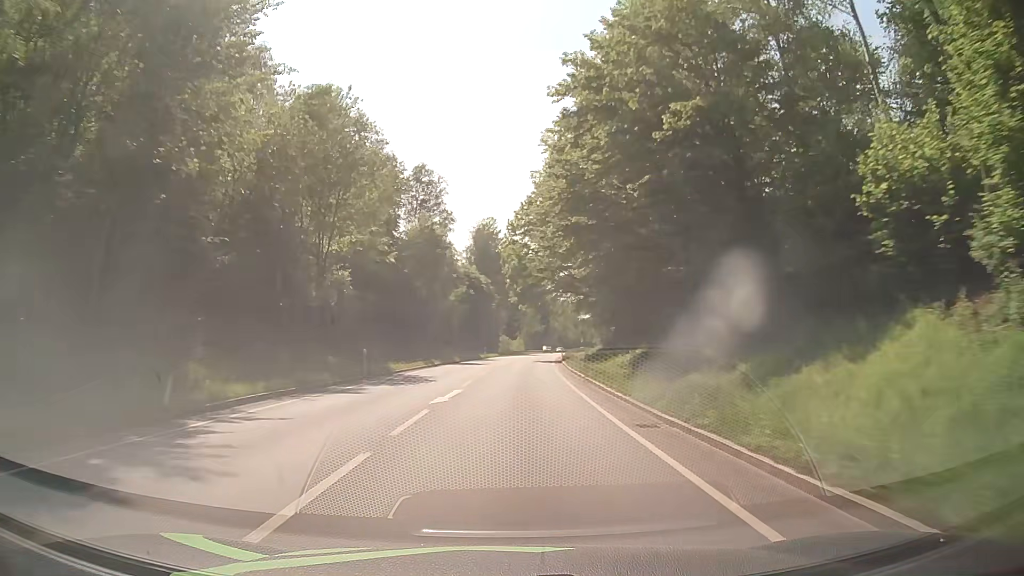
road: primary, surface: asphalt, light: Day
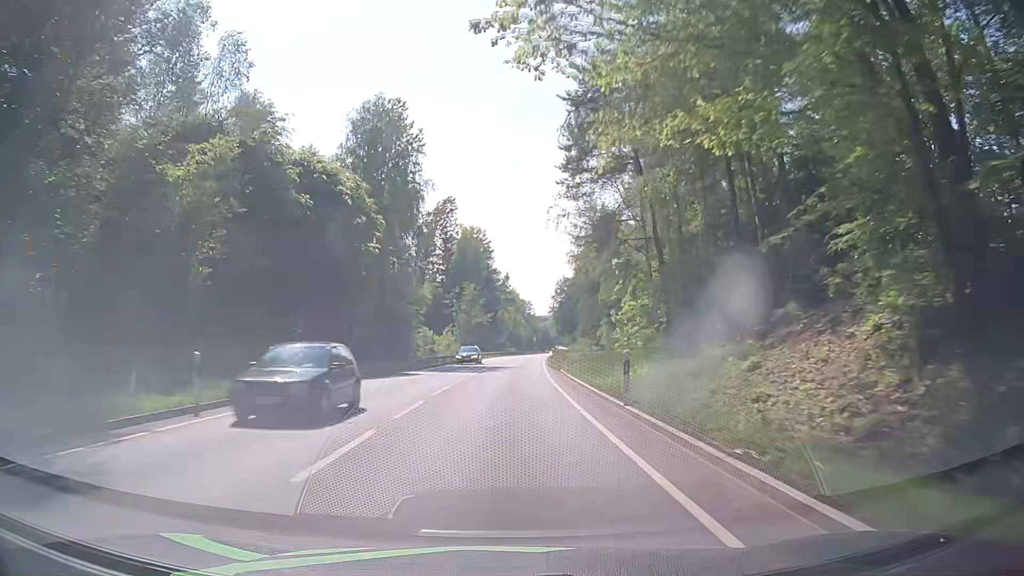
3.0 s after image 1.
(+3.0, +63.3) m; +5°
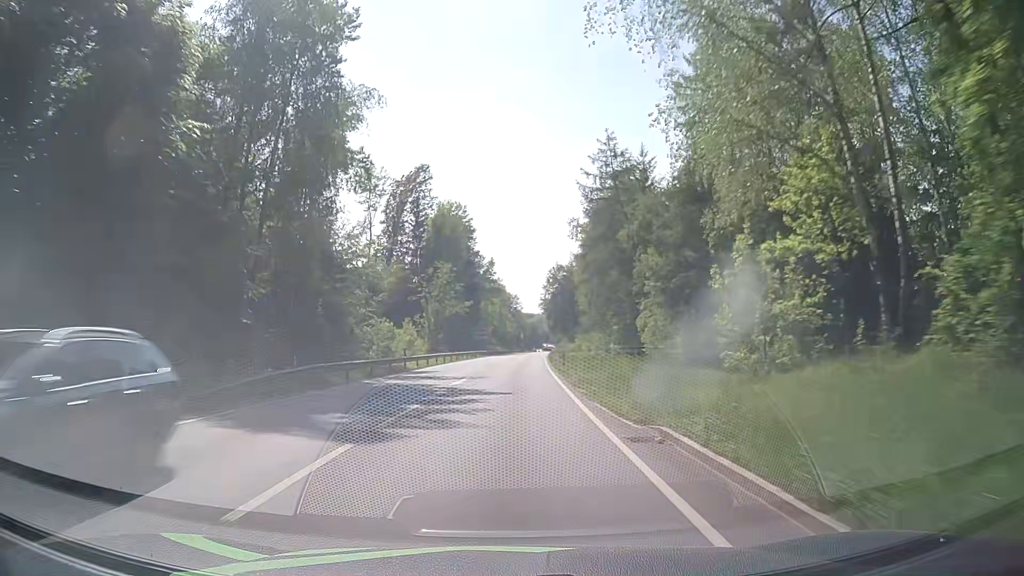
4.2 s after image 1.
(+0.3, +25.3) m; +1°
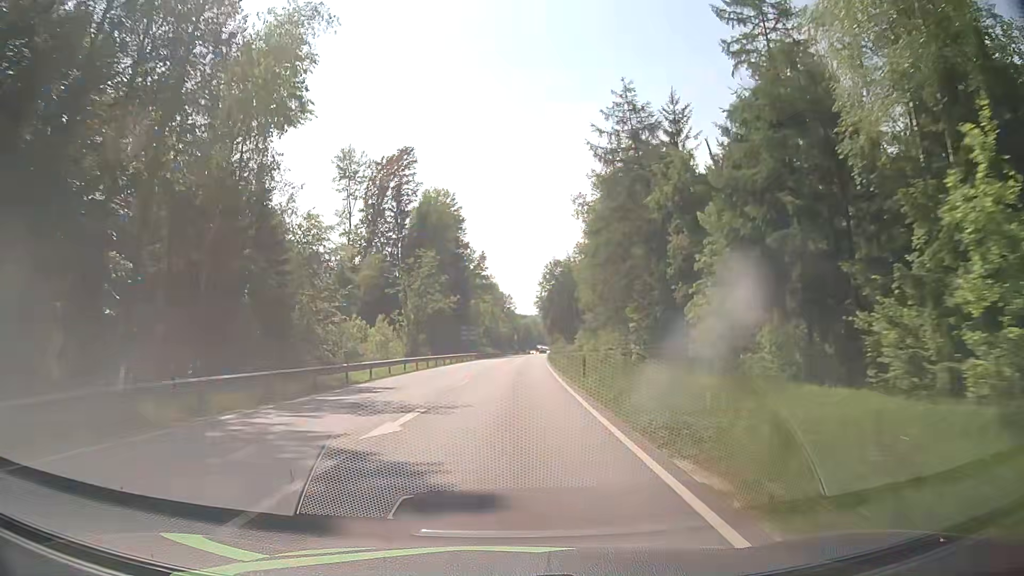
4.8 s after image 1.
(+0.2, +12.7) m; +1°
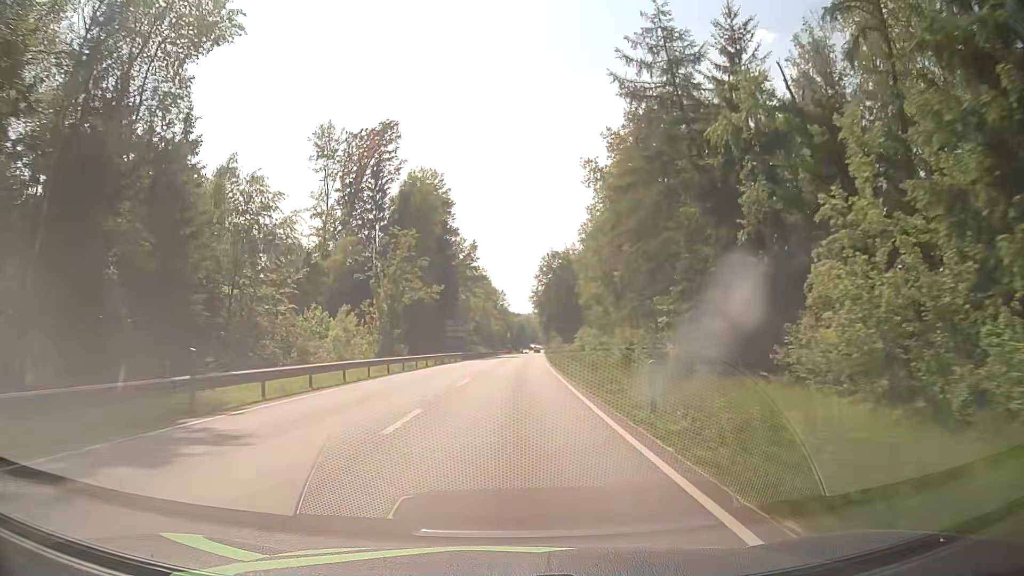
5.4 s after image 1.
(+0.1, +12.7) m; 0°
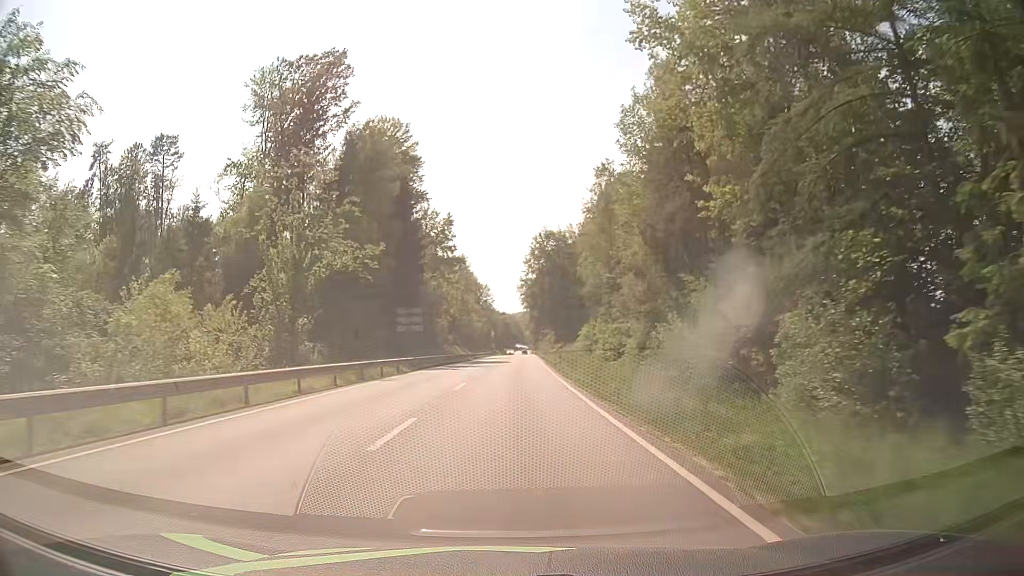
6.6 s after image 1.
(+0.5, +25.4) m; +2°
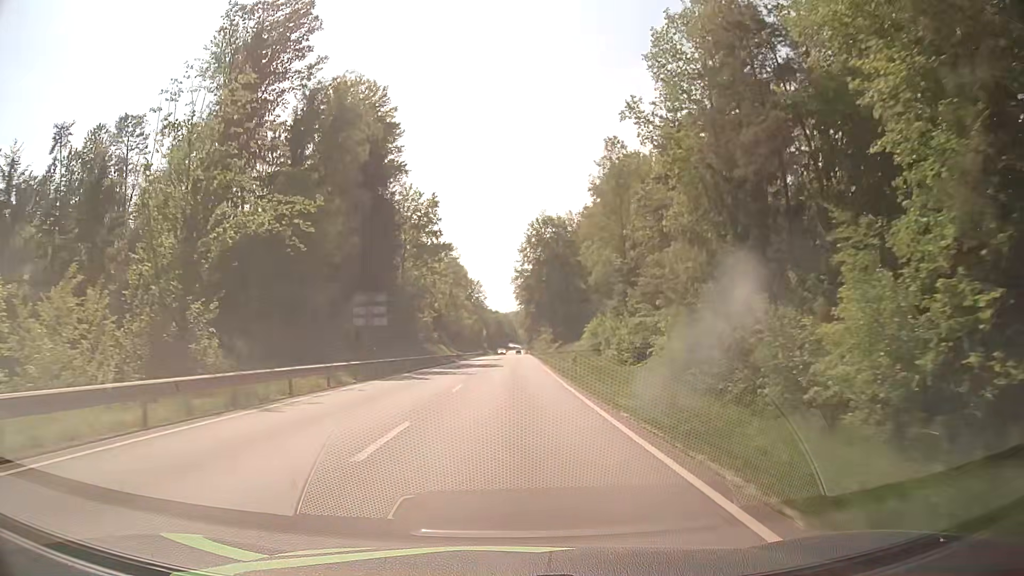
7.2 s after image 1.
(+0.1, +12.7) m; +1°
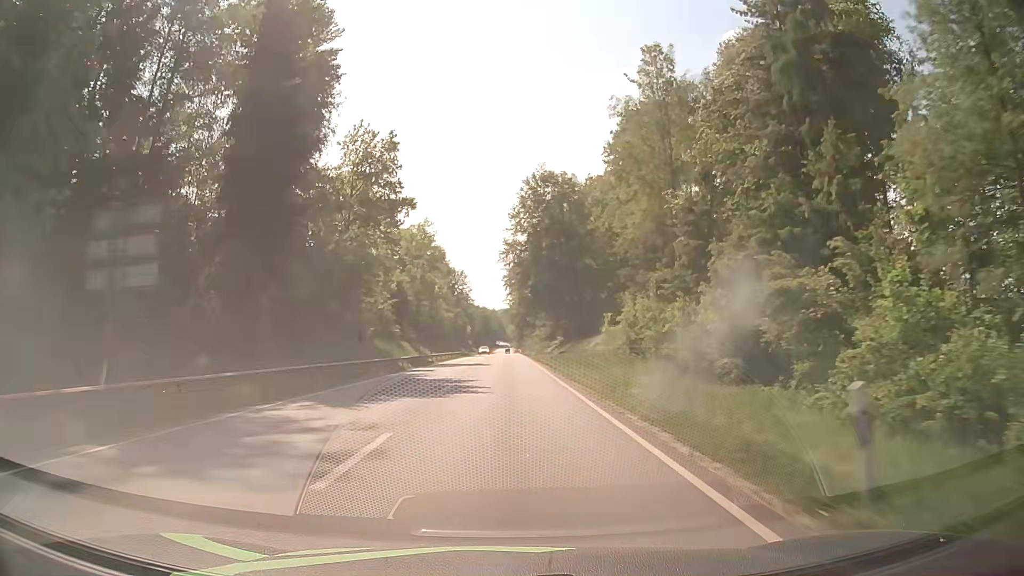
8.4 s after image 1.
(+0.3, +25.5) m; +1°
(0, +10) (0, +20) (0, +30) (0, +40) (0, +50) (0, +60) (0, +70) (0, +80) (0, +90) (0, +100) m
